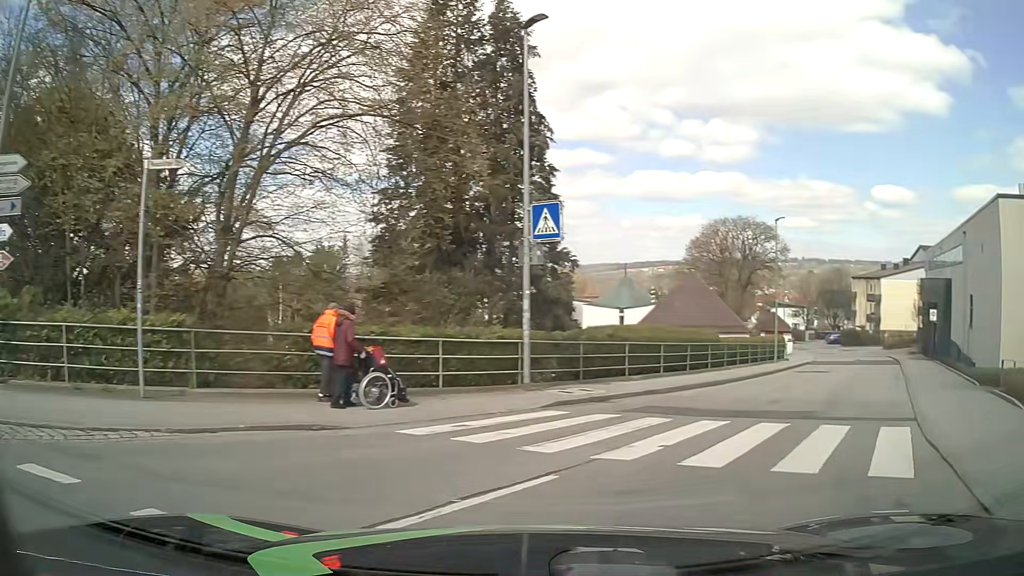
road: unclassified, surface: asphalt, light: Day
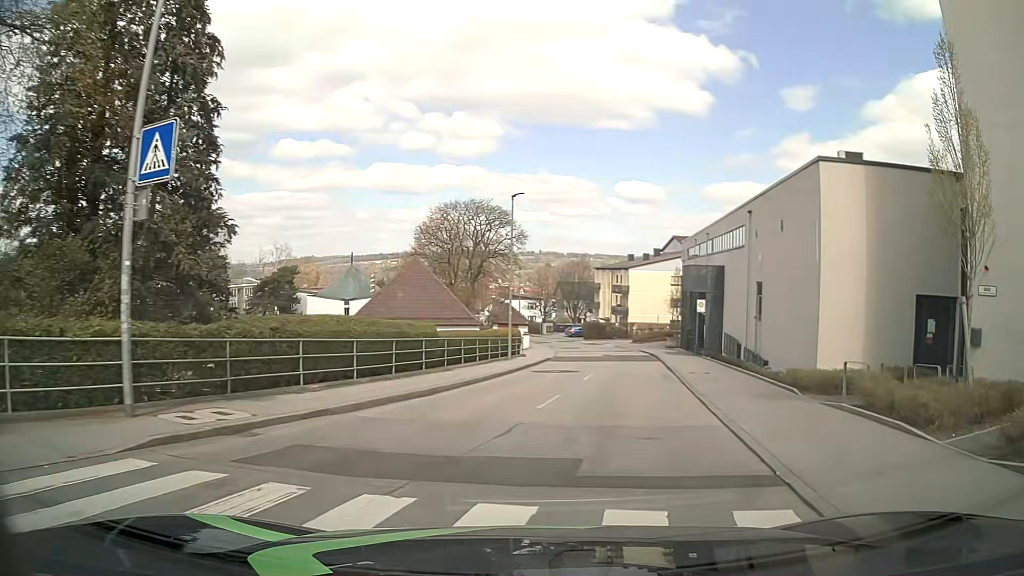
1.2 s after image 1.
(+1.3, +5.5) m; +23°
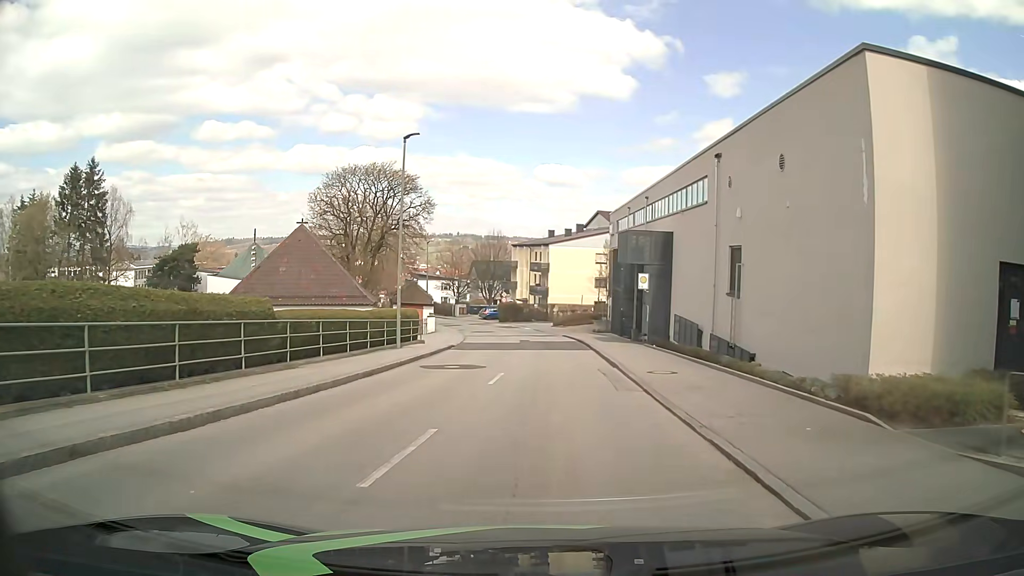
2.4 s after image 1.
(+0.5, +7.9) m; +5°
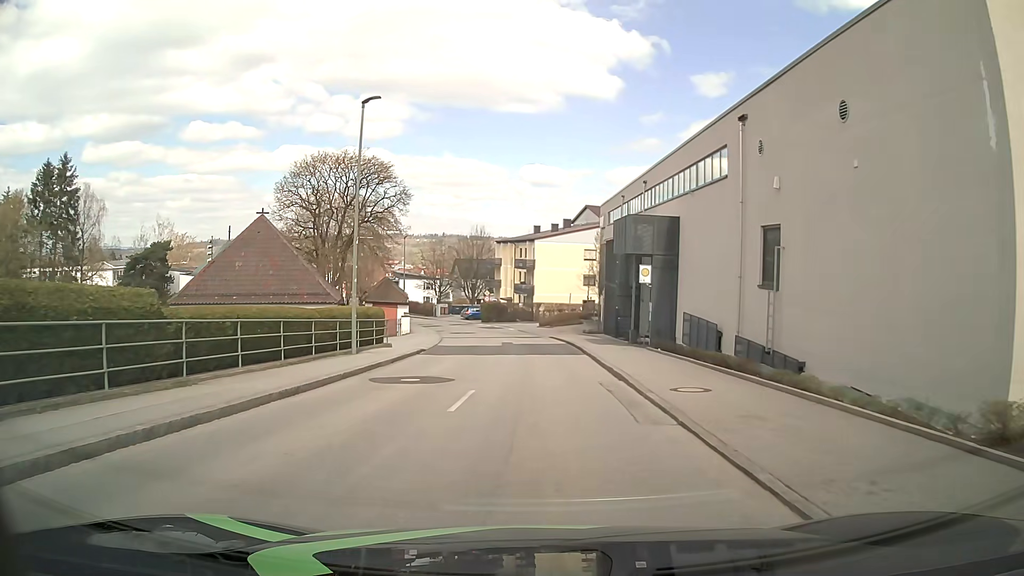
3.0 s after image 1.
(+0.1, +4.5) m; +2°
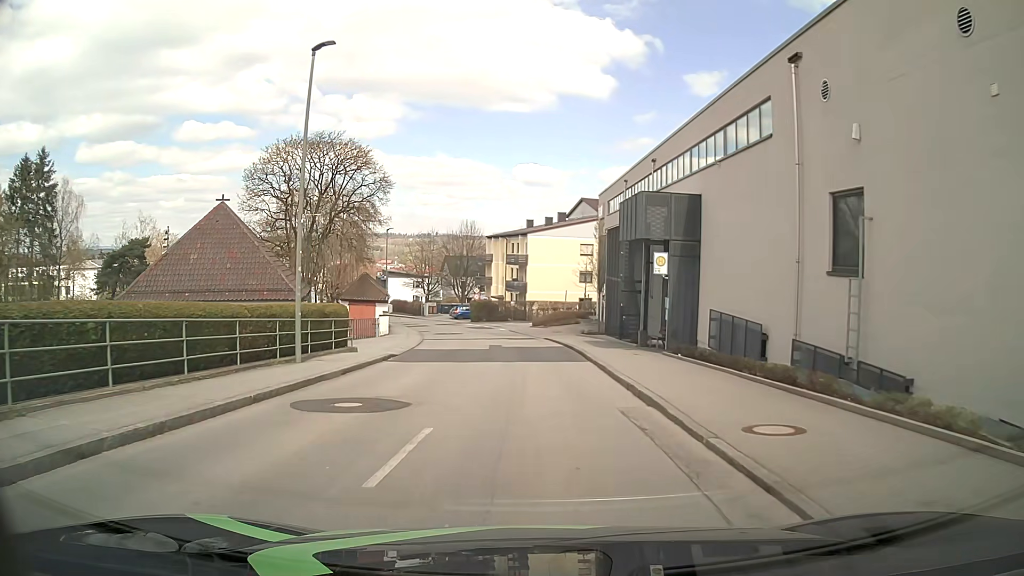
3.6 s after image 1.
(0.0, +4.7) m; 0°
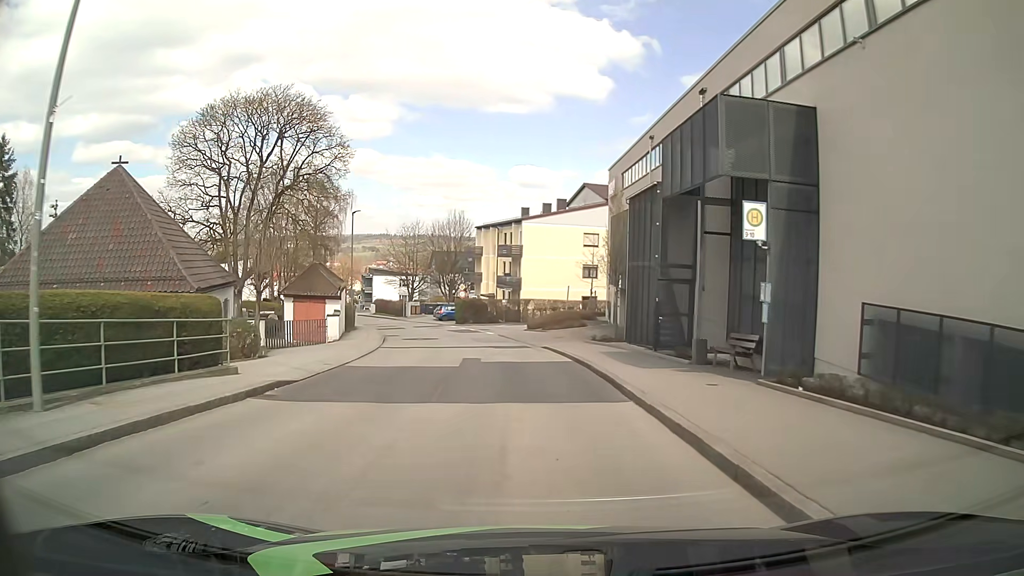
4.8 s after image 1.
(+0.1, +9.9) m; 0°
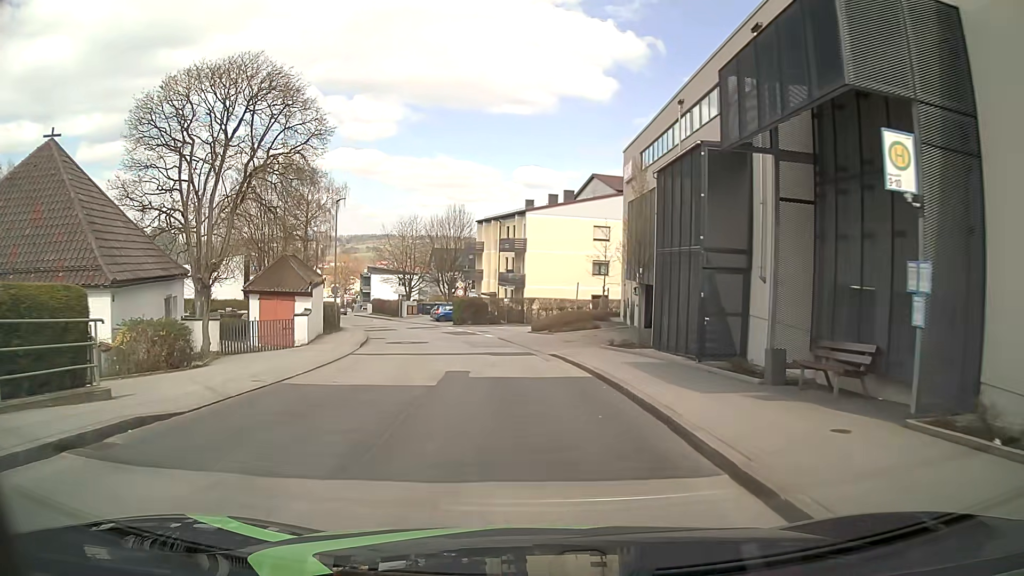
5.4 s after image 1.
(0.0, +5.2) m; 0°
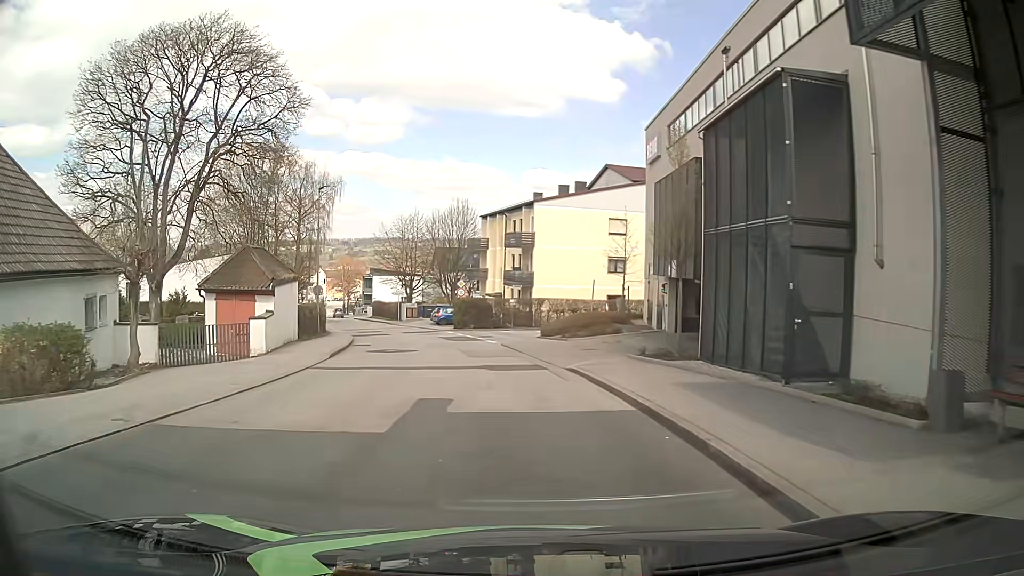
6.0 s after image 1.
(0.0, +5.2) m; -1°
